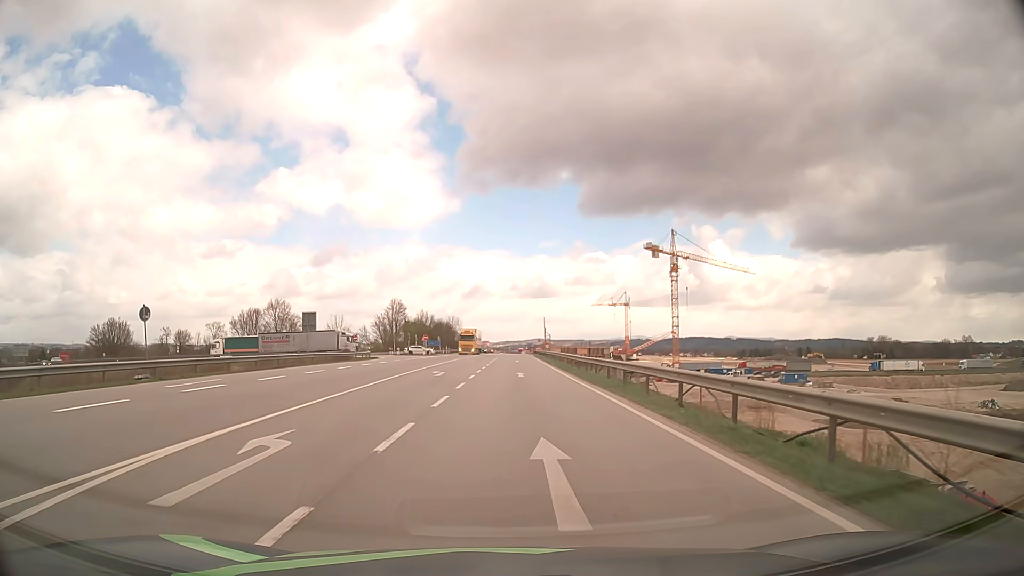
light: Day
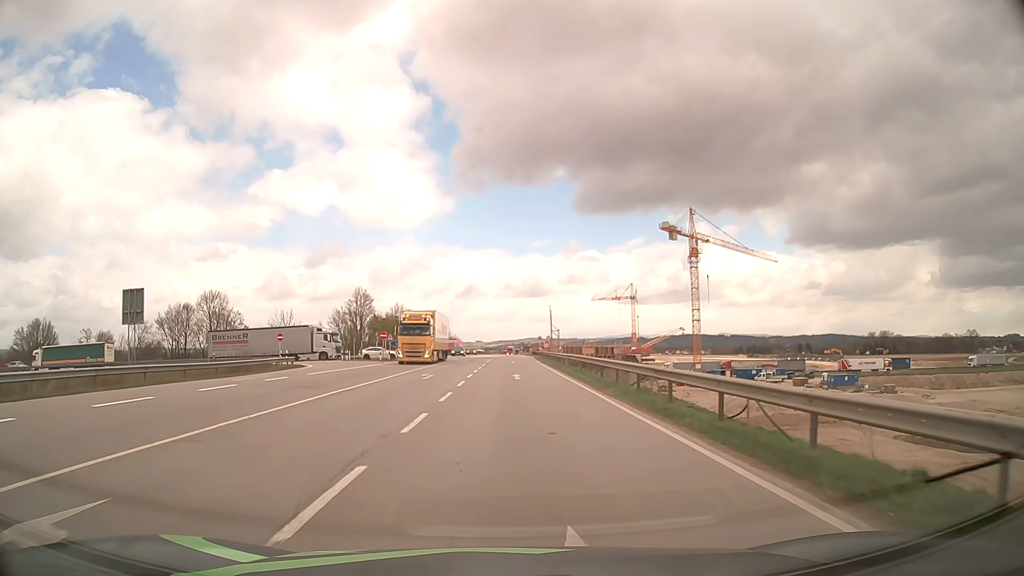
(+0.2, +27.9) m; +1°
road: motorway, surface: asphalt
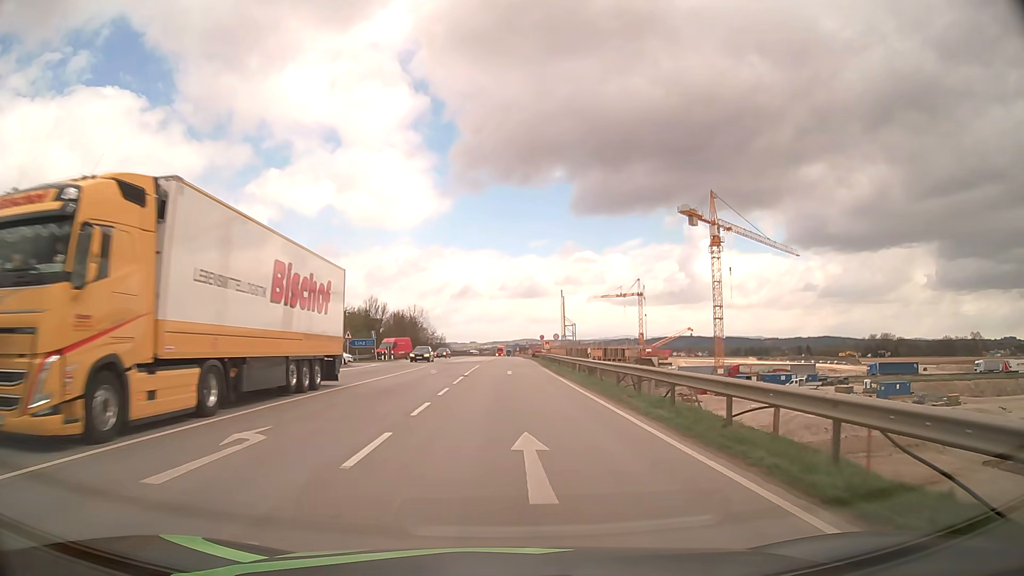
(+0.1, +21.2) m; +1°
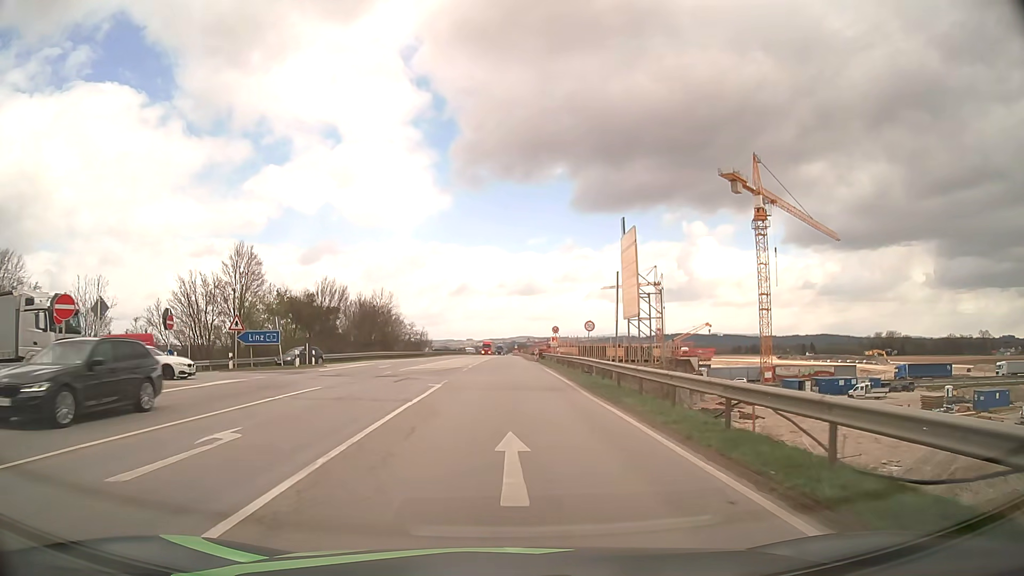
(0.0, +28.3) m; 0°
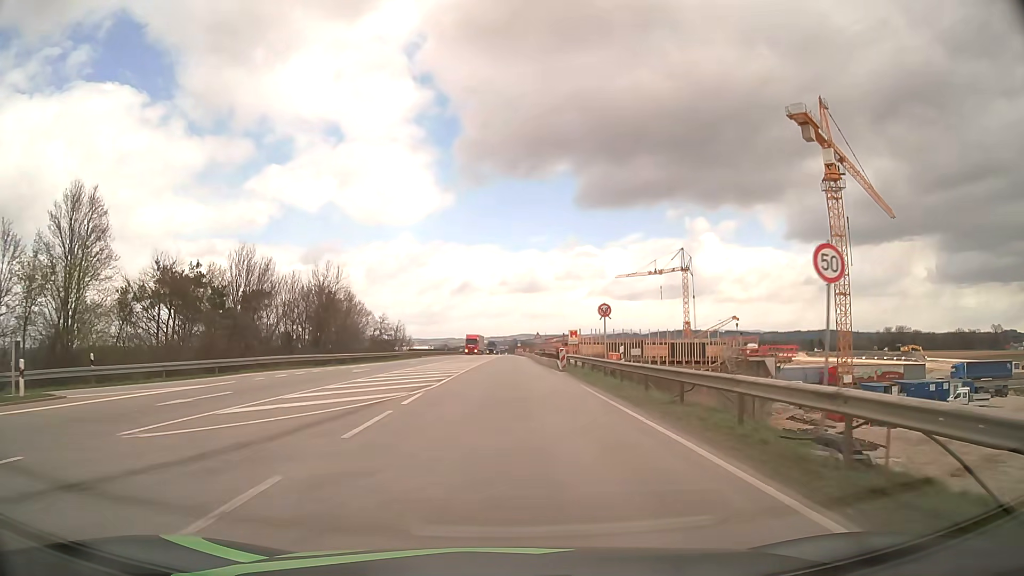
(0.0, +28.2) m; -1°
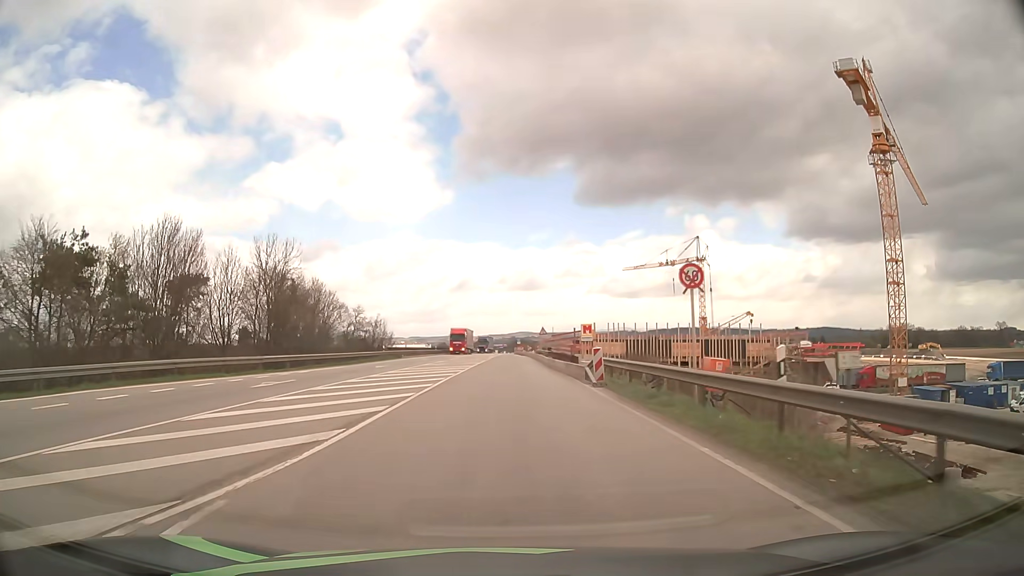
(+0.1, +14.1) m; +1°
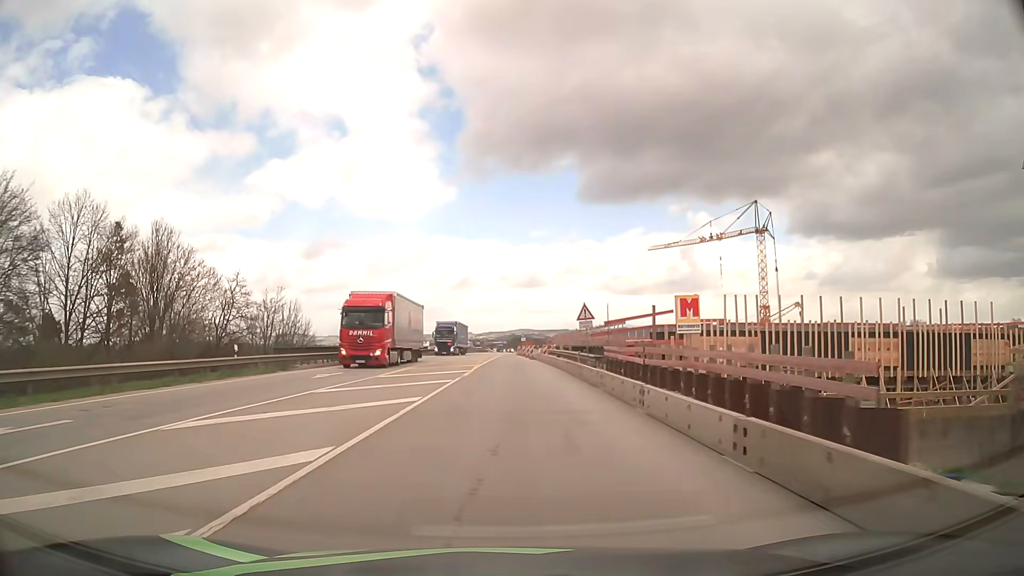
(0.0, +34.7) m; 0°
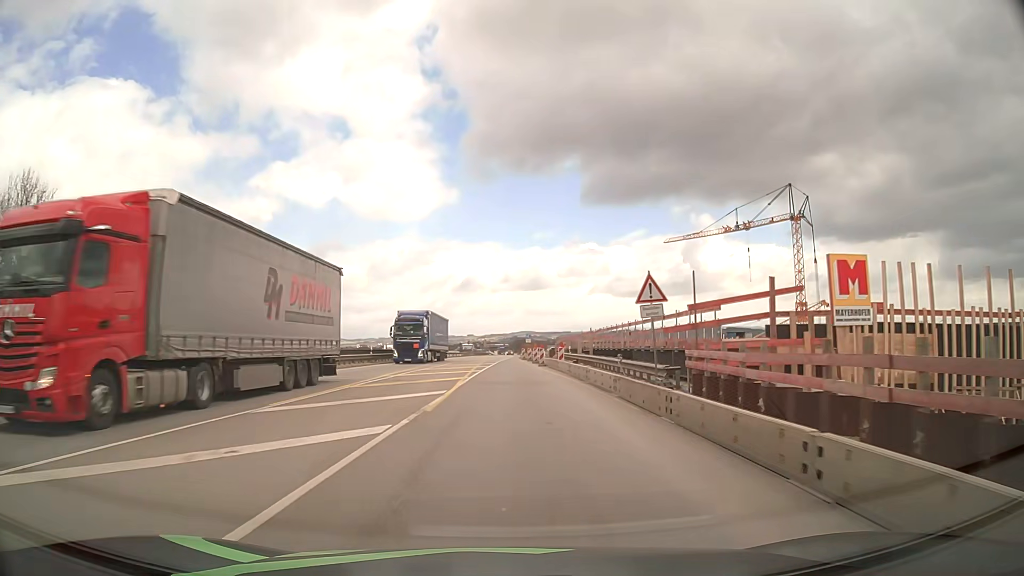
(0.0, +13.6) m; 0°
(0, +10) (0, +20) (0, +30) (0, +40) (-1, +50) (-1, +60) (-1, +70) (-1, +80) (0, +90) (0, +100) m
